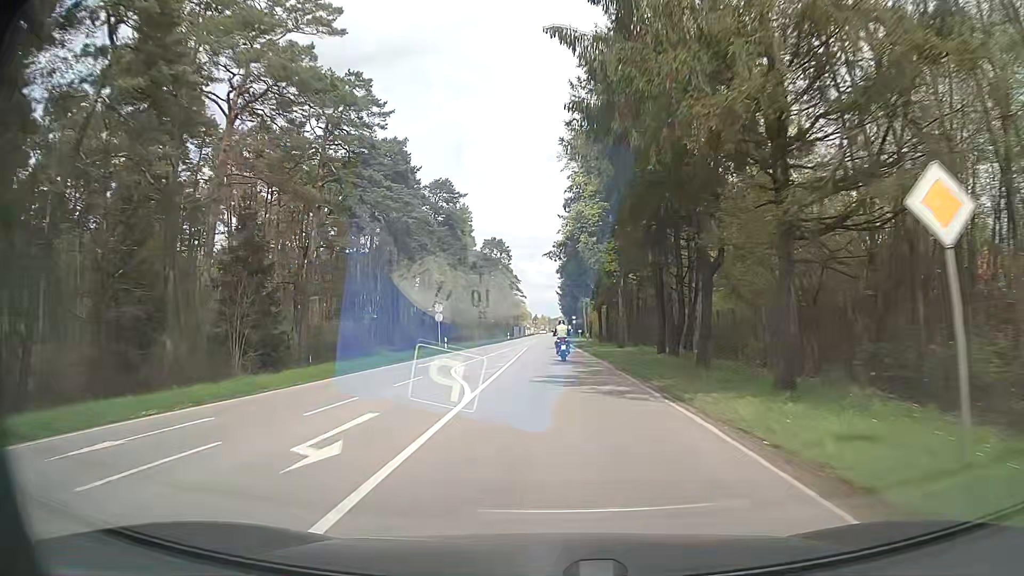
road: secondary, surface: asphalt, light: Day
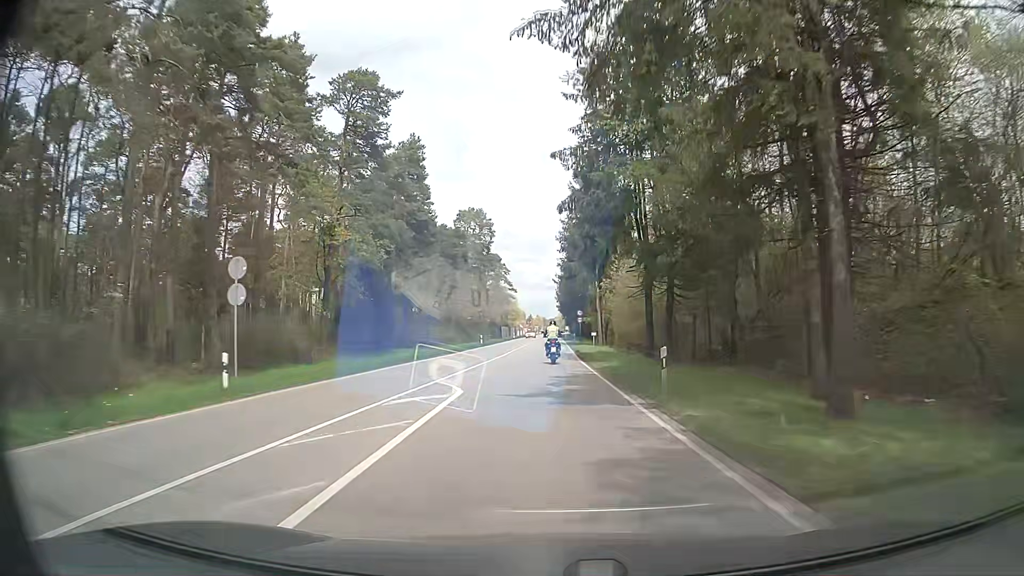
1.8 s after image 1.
(+0.1, +32.5) m; 0°
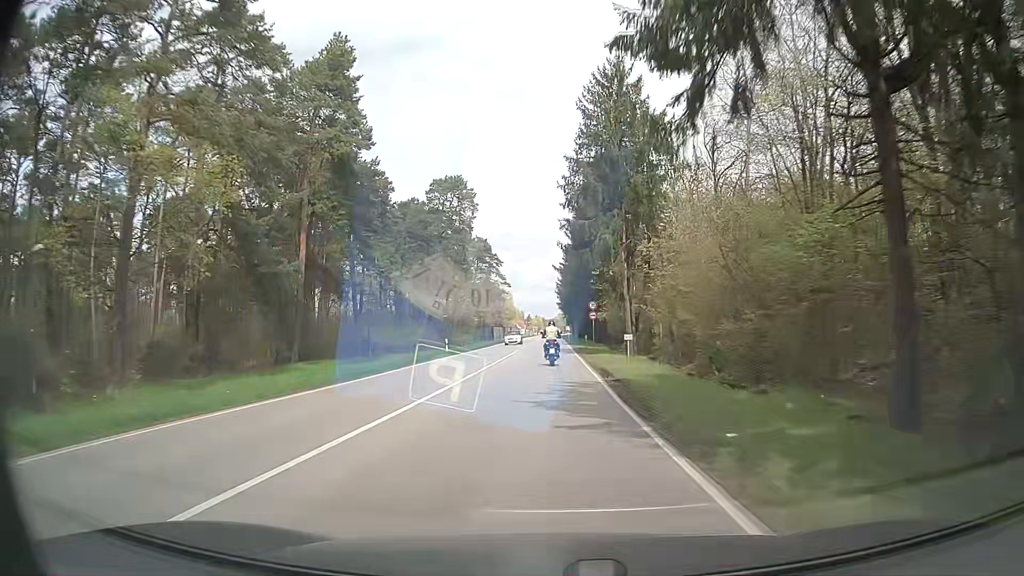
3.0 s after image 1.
(0.0, +21.5) m; 0°
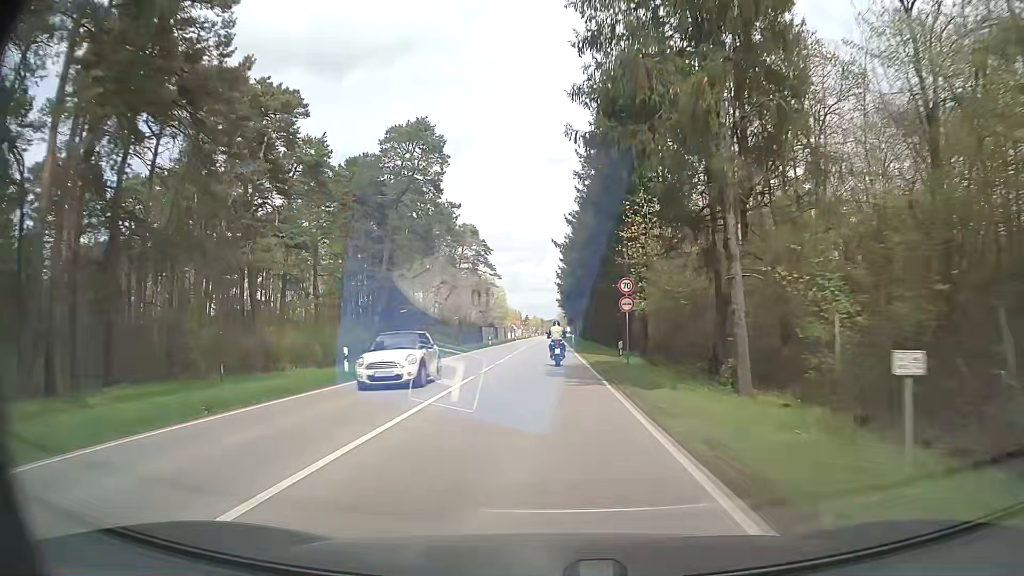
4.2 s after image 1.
(+0.1, +21.4) m; +1°
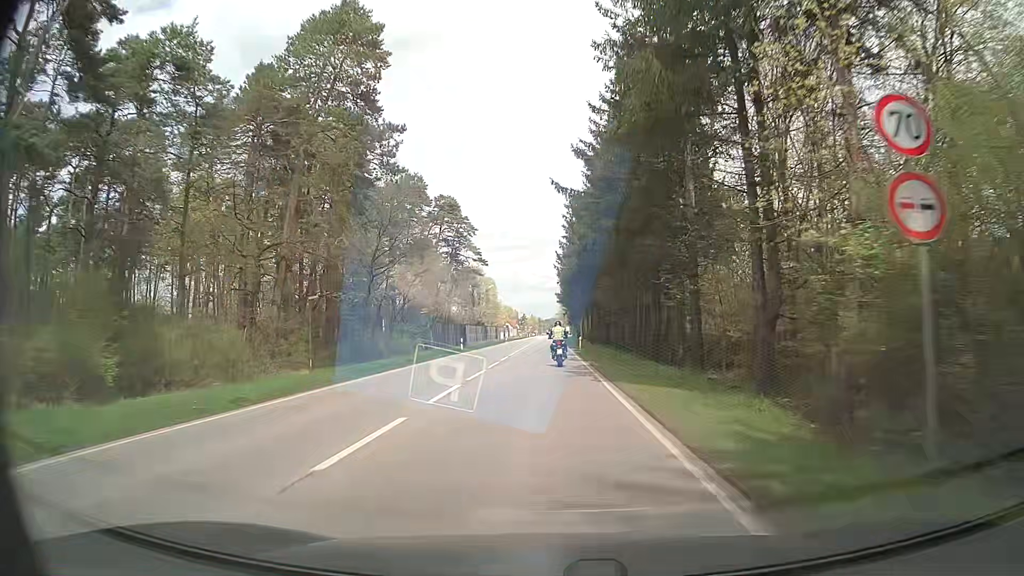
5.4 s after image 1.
(0.0, +21.3) m; 0°
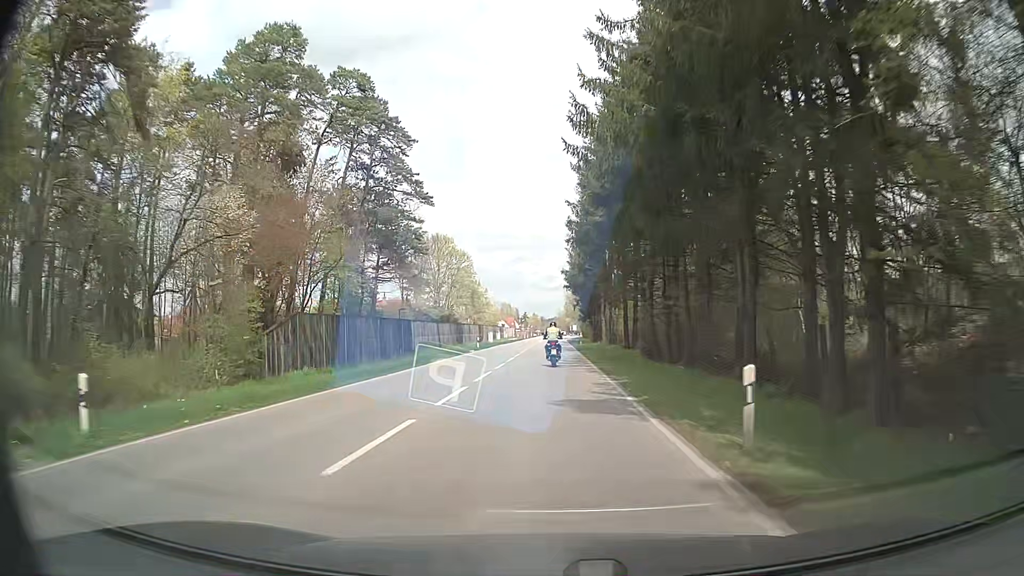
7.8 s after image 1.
(+0.2, +42.3) m; +1°
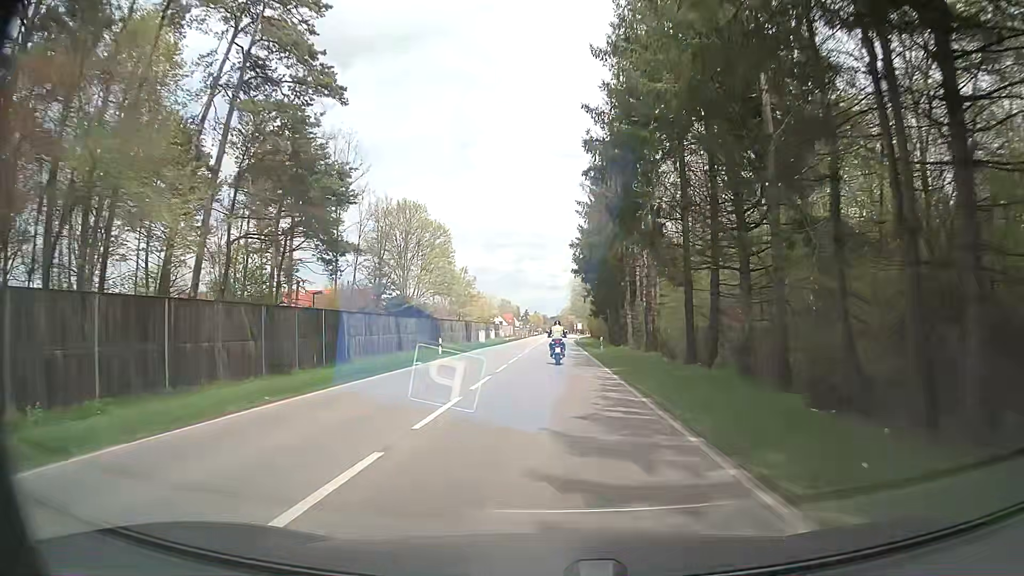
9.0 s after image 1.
(-0.3, +21.1) m; -1°
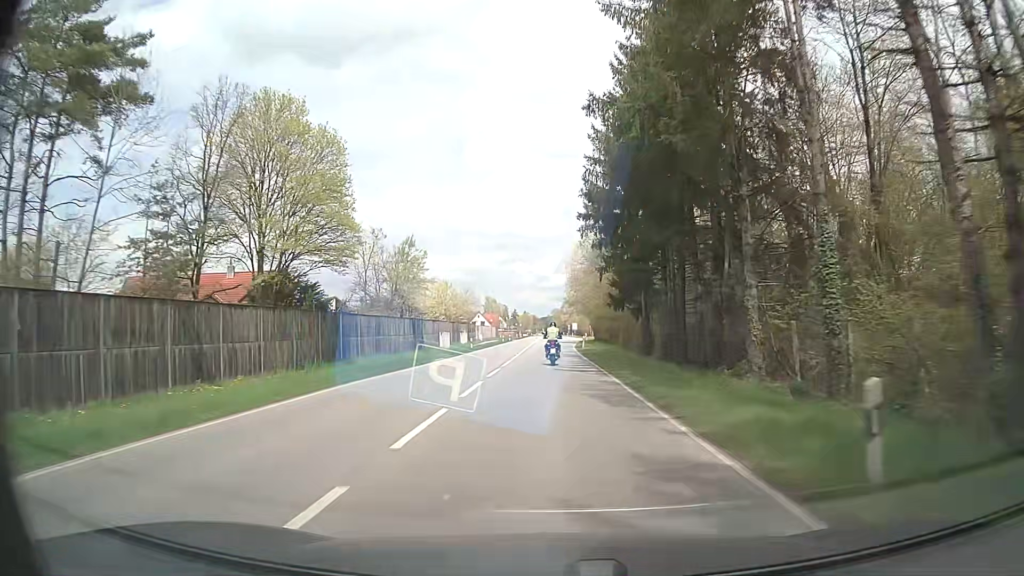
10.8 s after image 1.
(+0.3, +31.6) m; +1°
(0, +10) (0, +20) (0, +30) (0, +40) (+1, +50) (+1, +60) (+1, +70) (+2, +80) (+2, +90) (+2, +100) m
